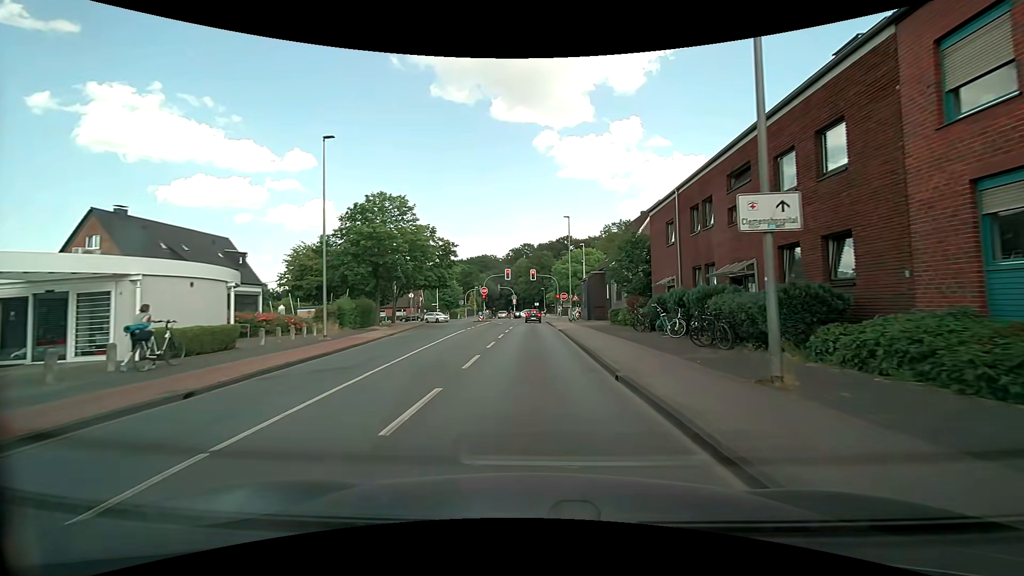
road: tertiary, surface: asphalt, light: Day
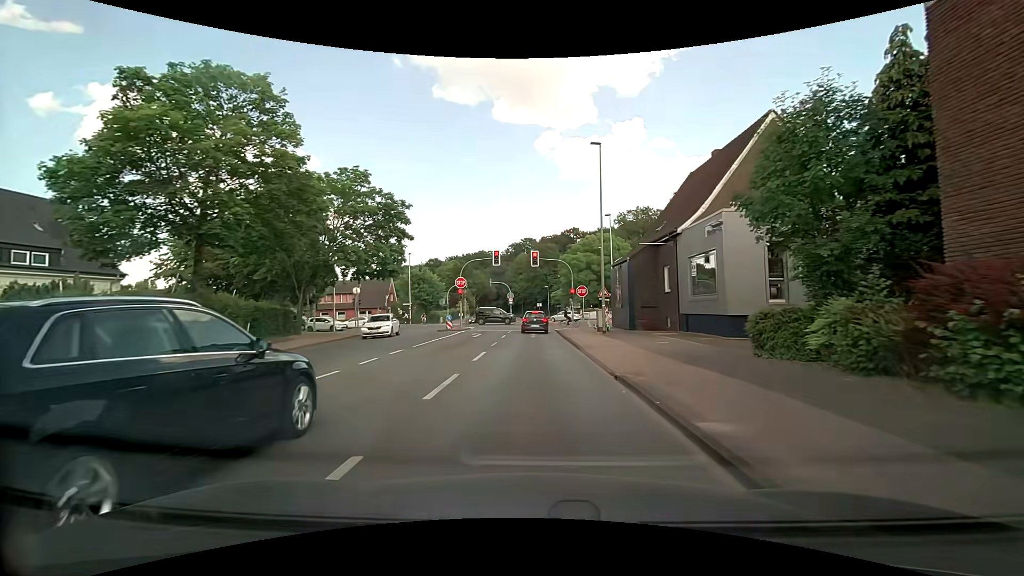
(0.0, +21.6) m; 0°
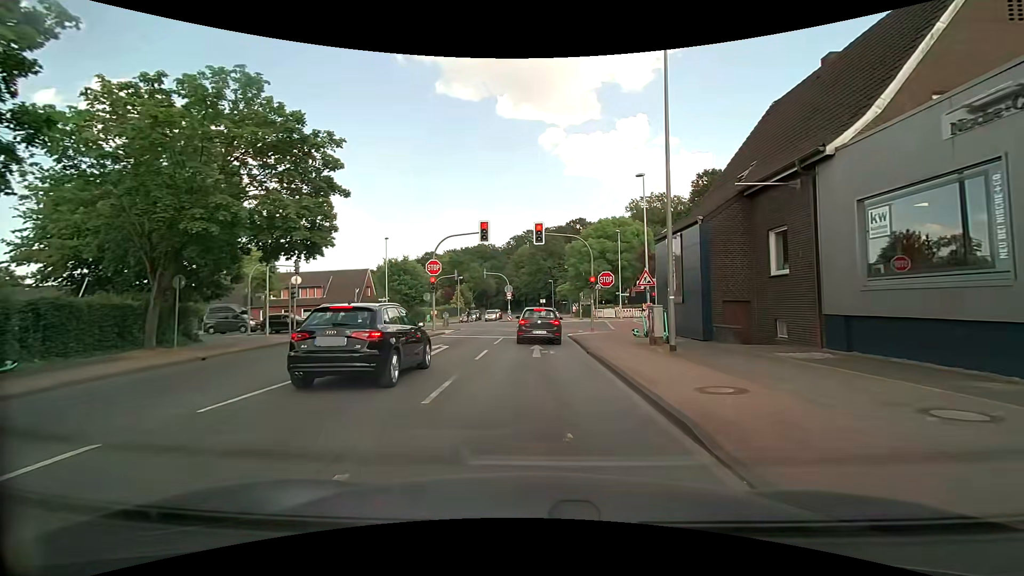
(0.0, +12.3) m; 0°
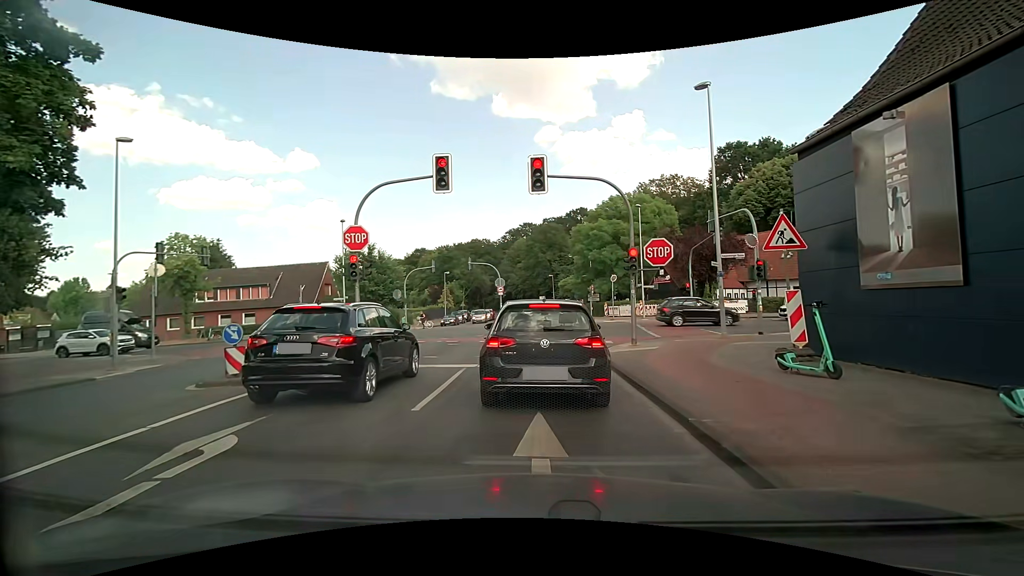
(-0.1, +12.3) m; -2°
(0, +10) (+1, +20) (+7, +28) (+16, +31) (+26, +31) (+36, +31) (+46, +31) (+56, +31) (+66, +31) (+76, +30) m
